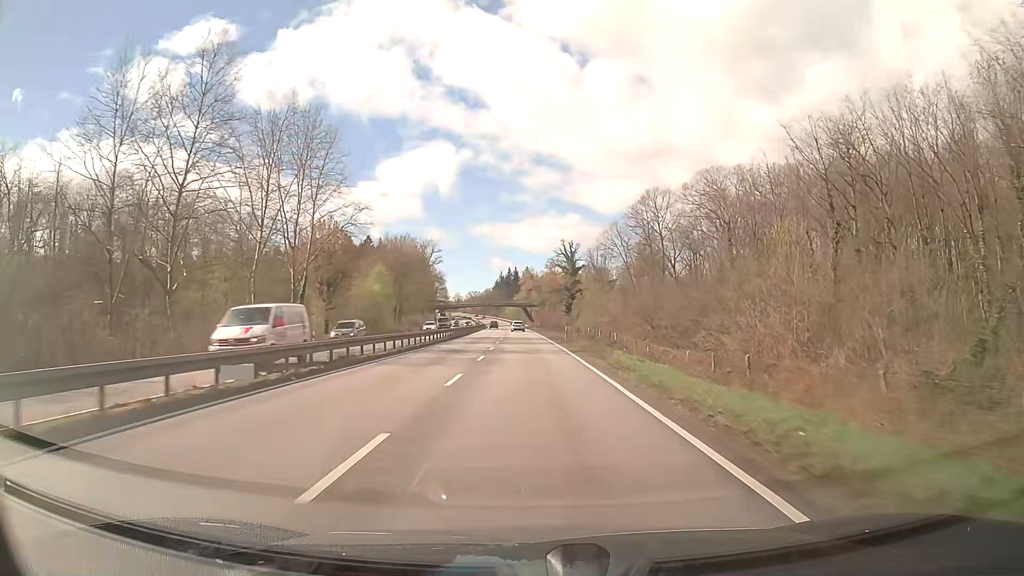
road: trunk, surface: asphalt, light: Day
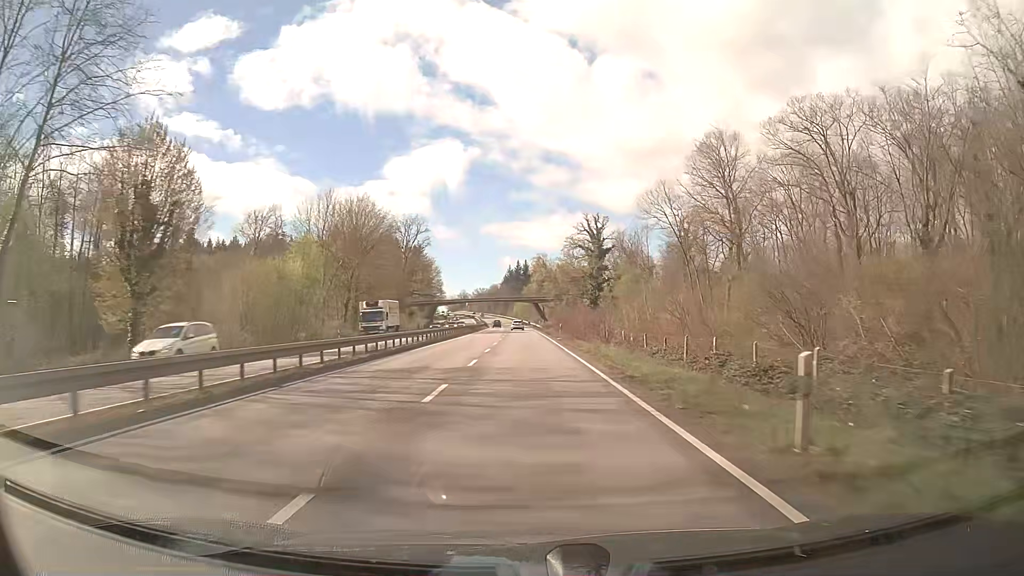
(-0.3, +39.1) m; -1°
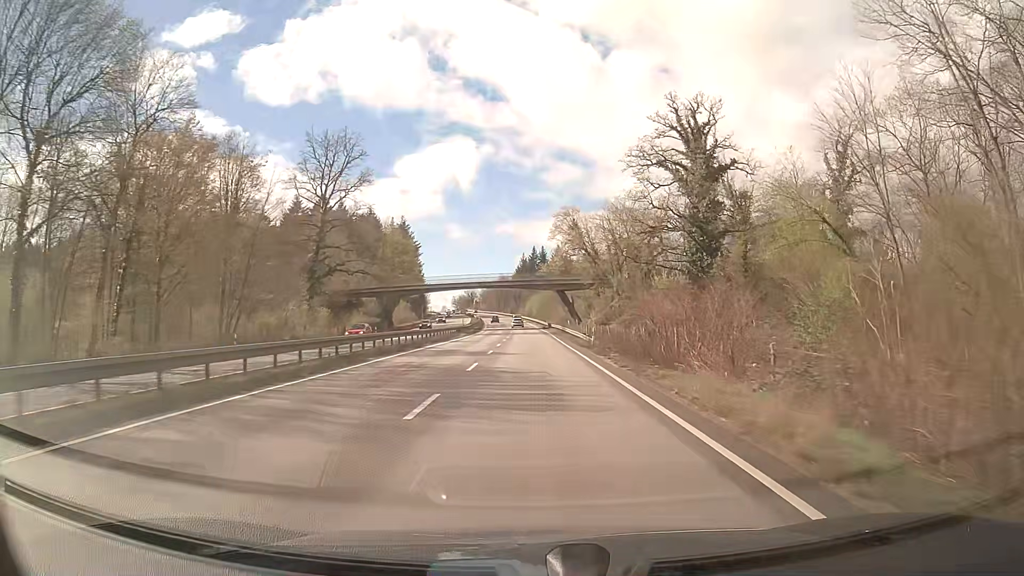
(-0.6, +65.2) m; -1°
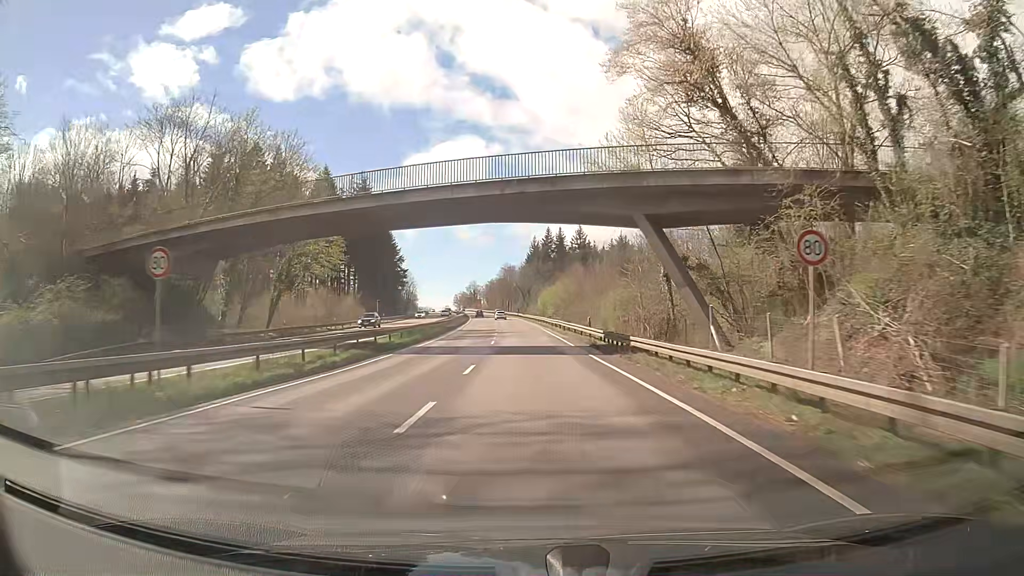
(-0.4, +64.2) m; -1°
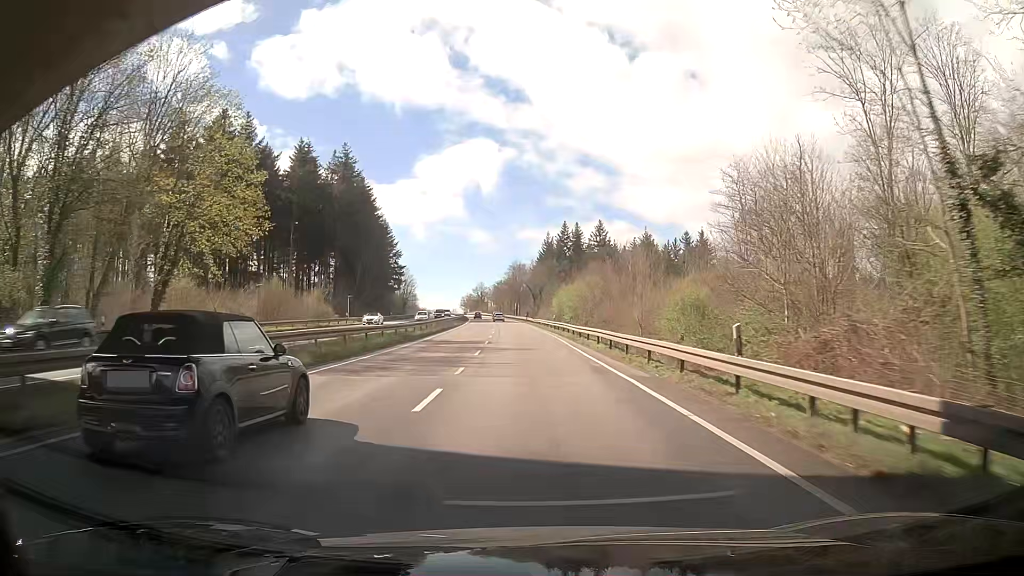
(-0.2, +25.5) m; -1°
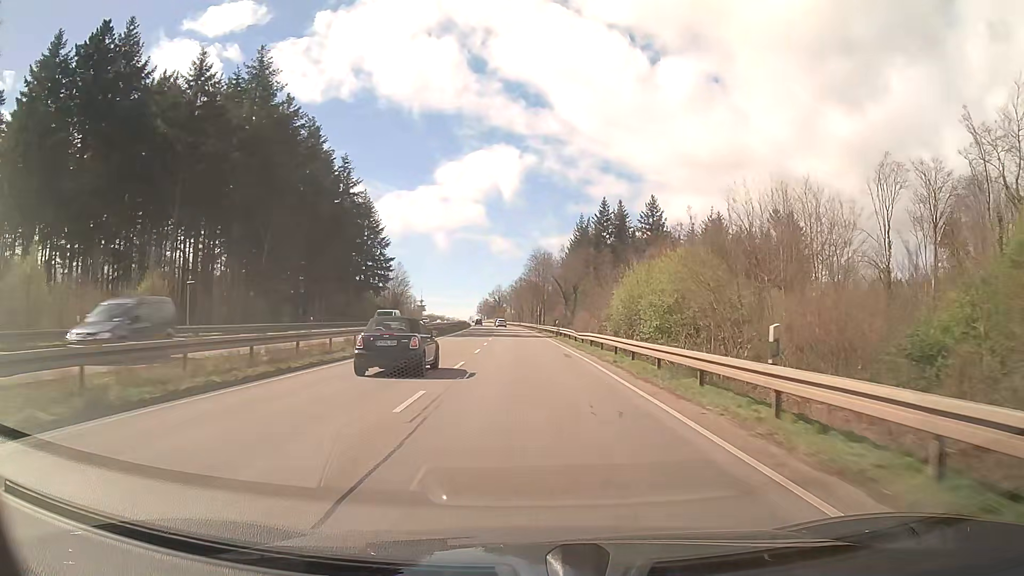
(-0.9, +50.7) m; -2°
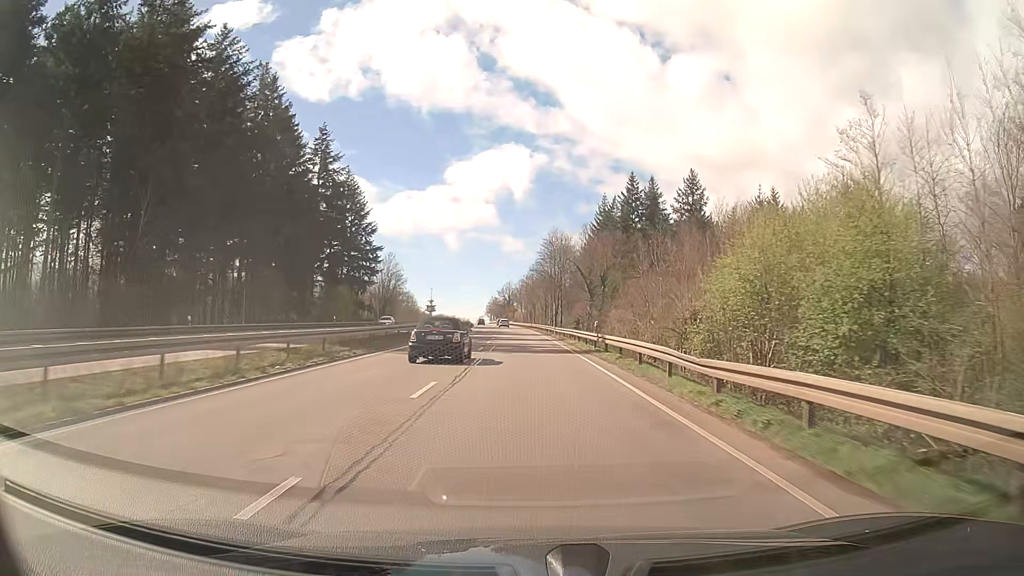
(-0.2, +25.3) m; -1°
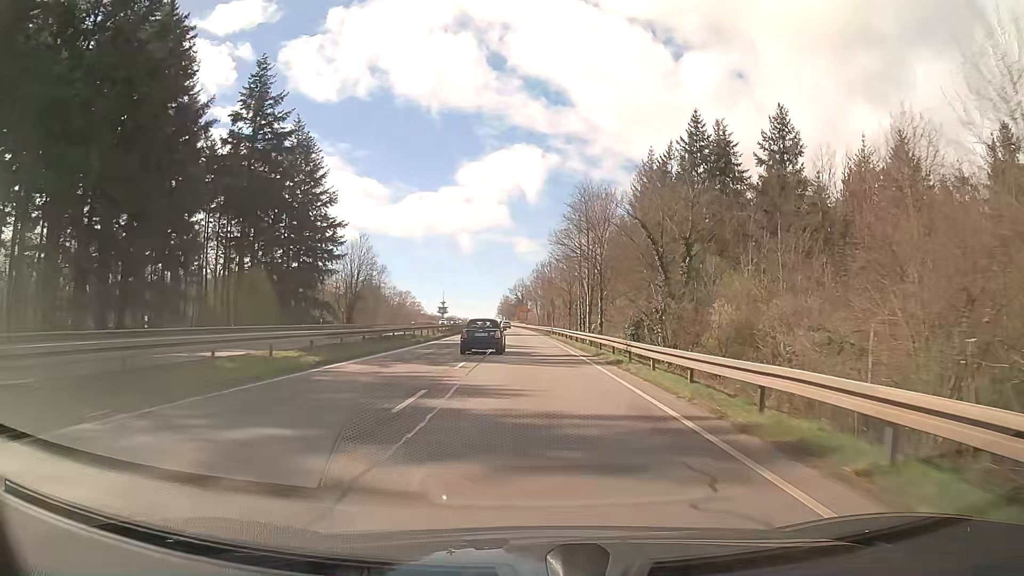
(-0.3, +38.0) m; -1°
(0, +10) (0, +20) (0, +30) (0, +40) (-1, +50) (-1, +60) (-1, +70) (-2, +80) (-2, +90) (-3, +100) m
